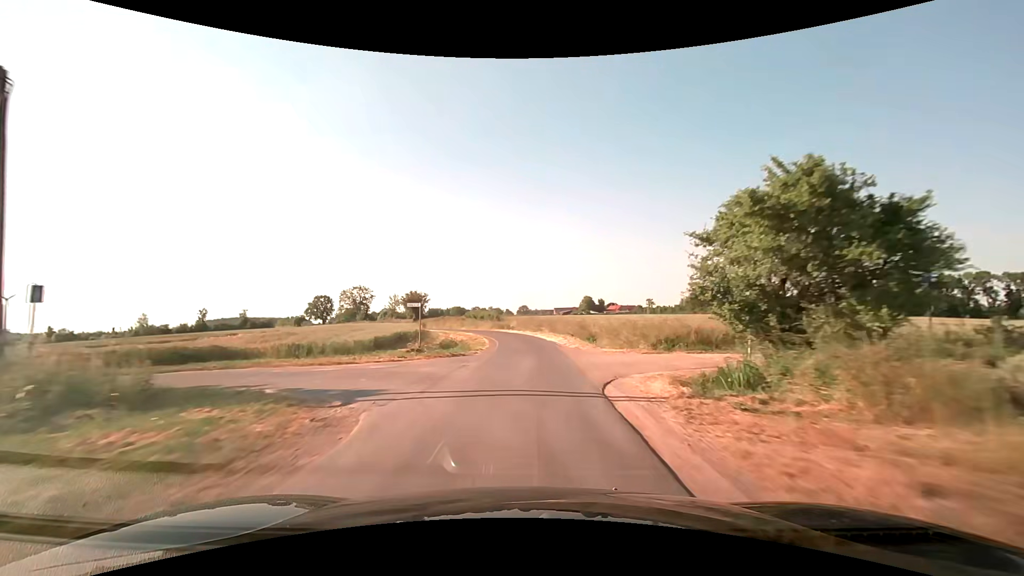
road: unclassified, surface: asphalt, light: Day
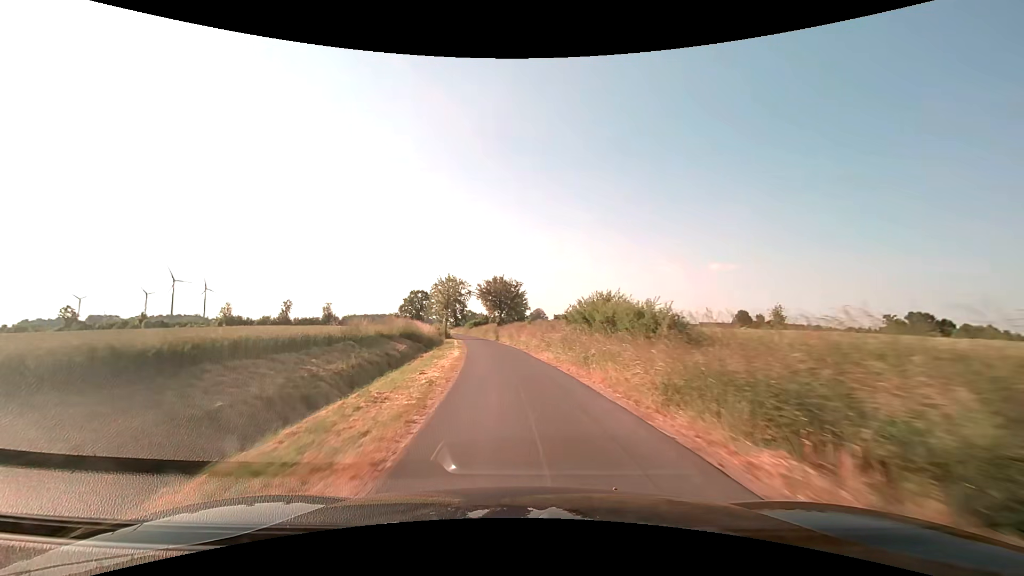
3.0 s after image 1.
(-3.4, +52.7) m; -14°
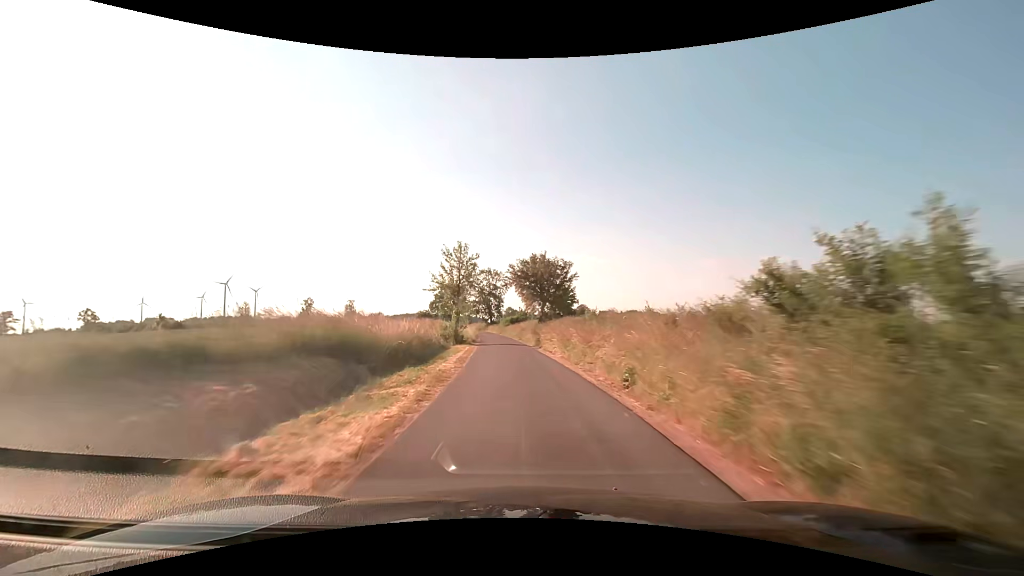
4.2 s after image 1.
(-1.2, +21.3) m; -5°
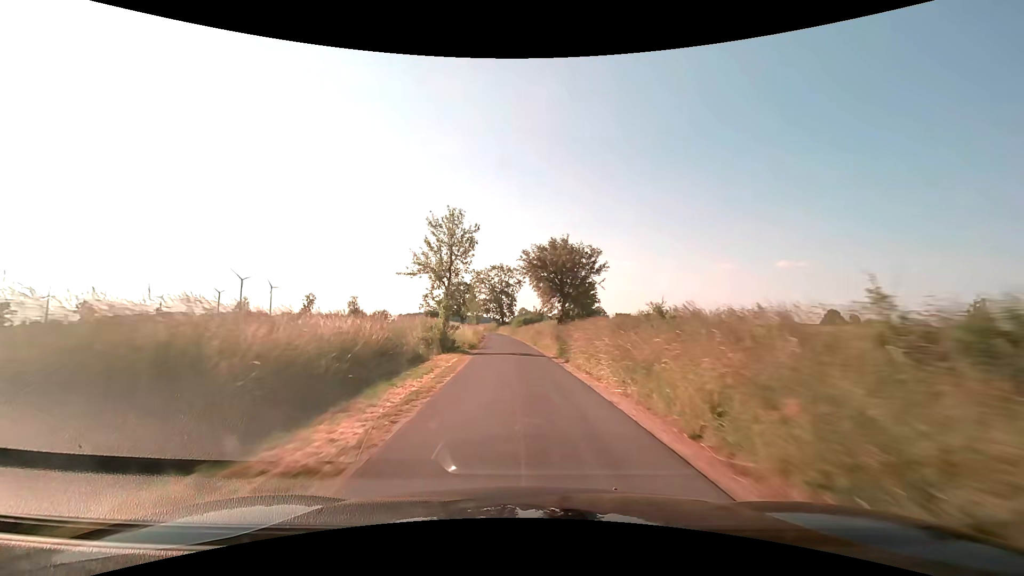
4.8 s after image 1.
(-0.2, +10.8) m; -2°
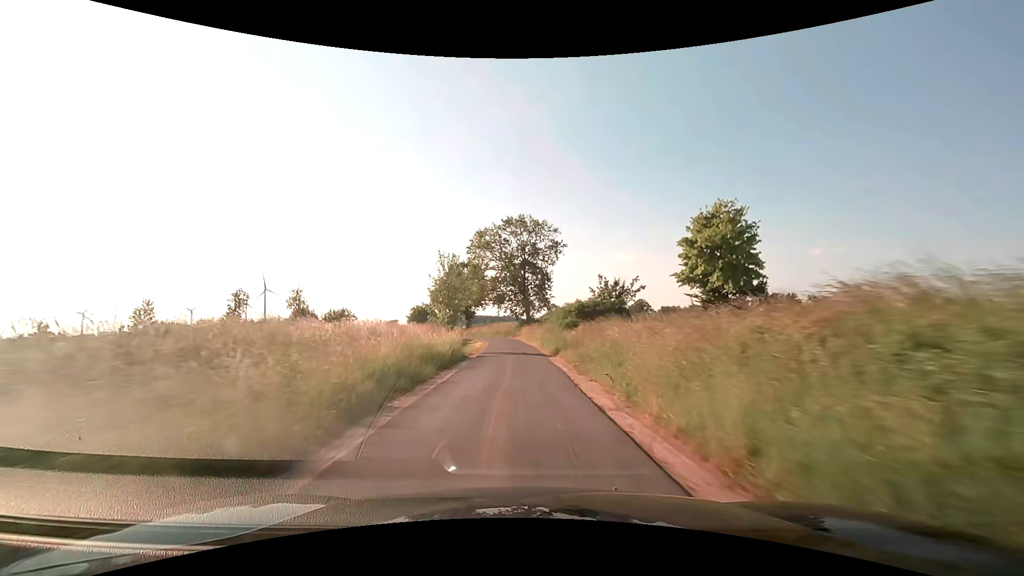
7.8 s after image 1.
(-1.6, +54.3) m; -3°
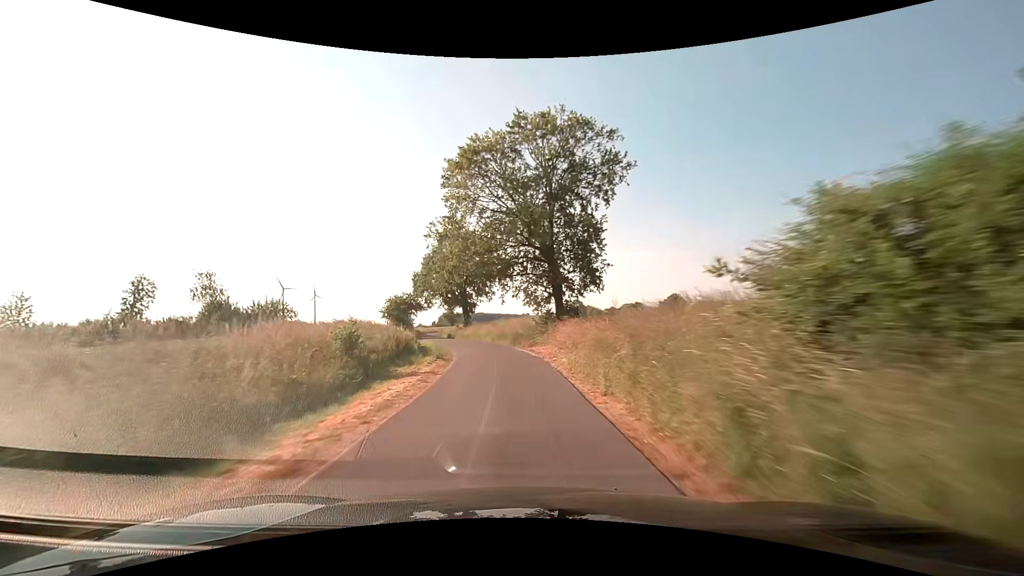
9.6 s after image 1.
(-0.4, +33.0) m; -2°
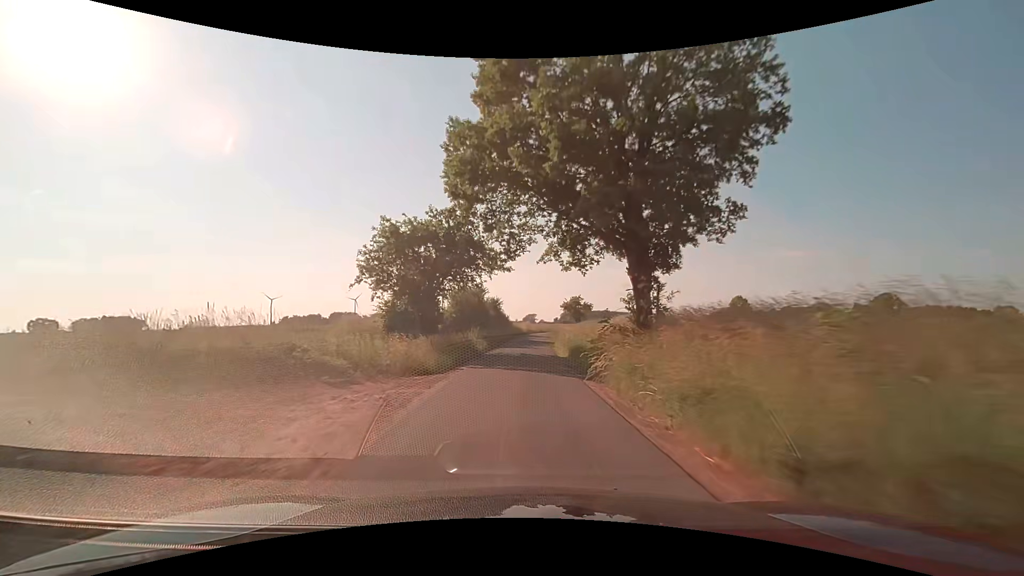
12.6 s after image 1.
(-7.6, +54.2) m; -14°
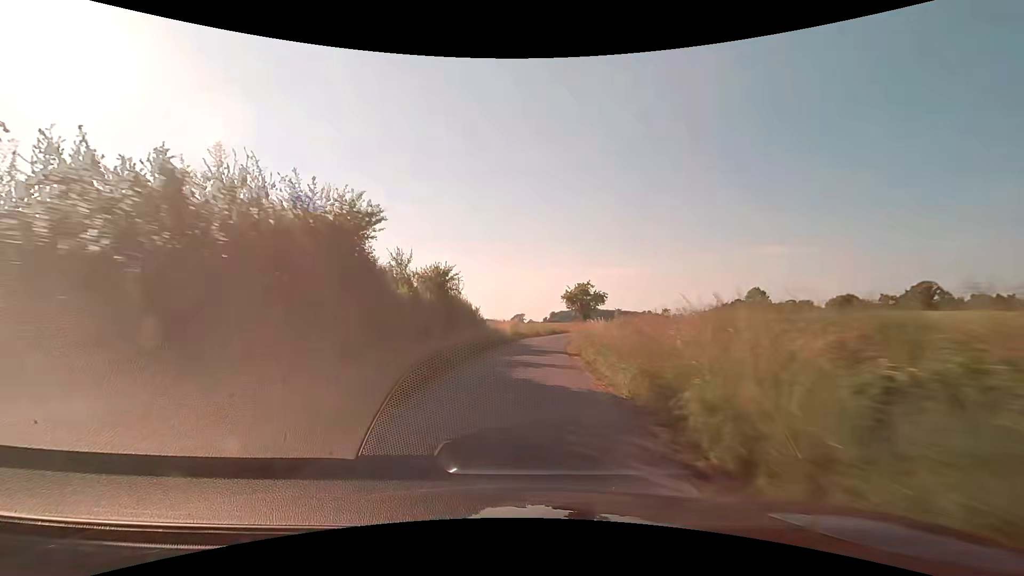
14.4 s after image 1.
(+0.2, +33.0) m; +1°
(0, +10) (0, +20) (+1, +30) (+2, +40) (+4, +50) (+6, +59) (+9, +69) (+12, +78) (+16, +88) (+21, +97) m
